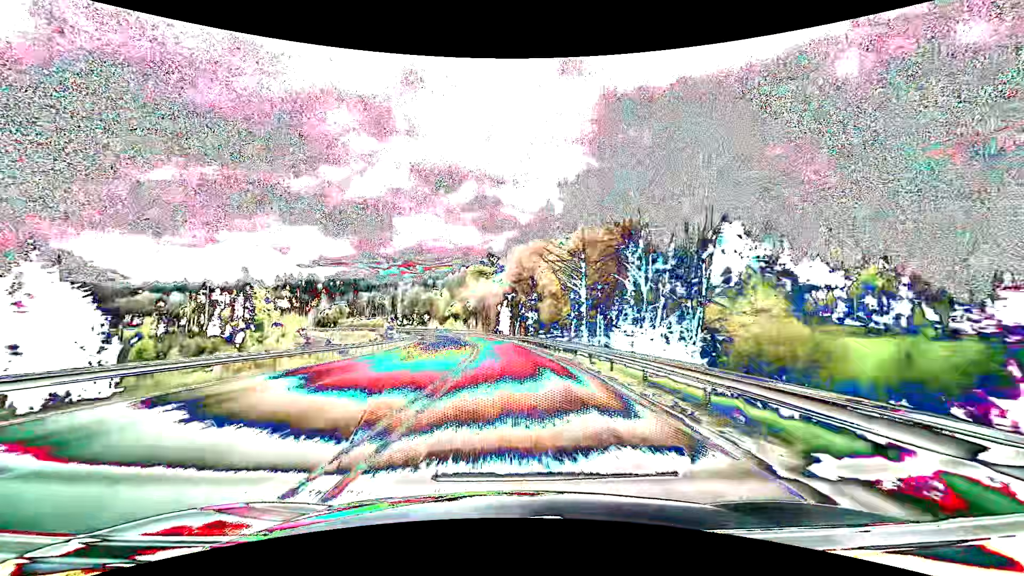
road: primary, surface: asphalt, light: Day
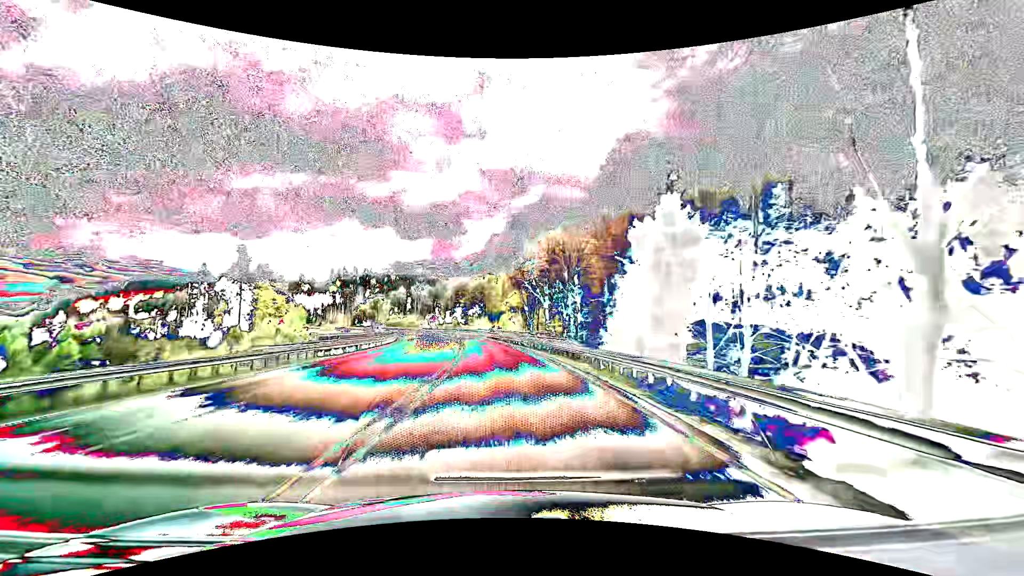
(-4.7, +79.0) m; -8°
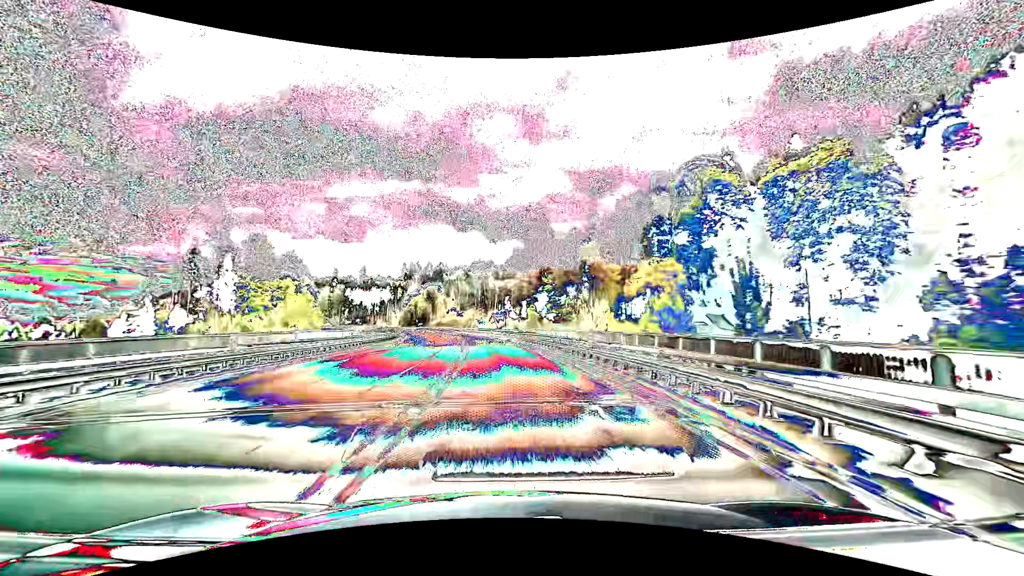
(-7.2, +78.5) m; -10°
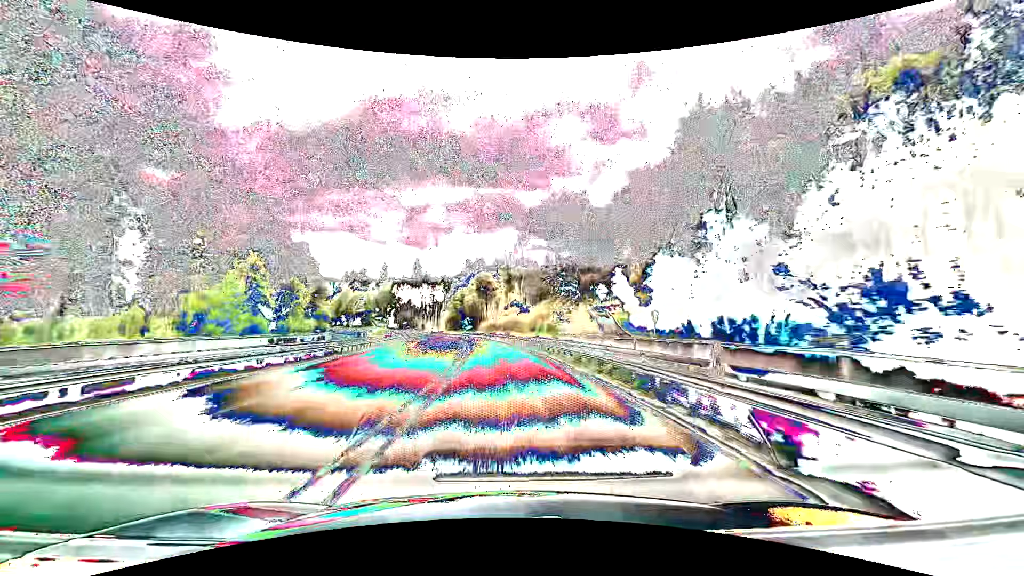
(-4.5, +62.9) m; -8°
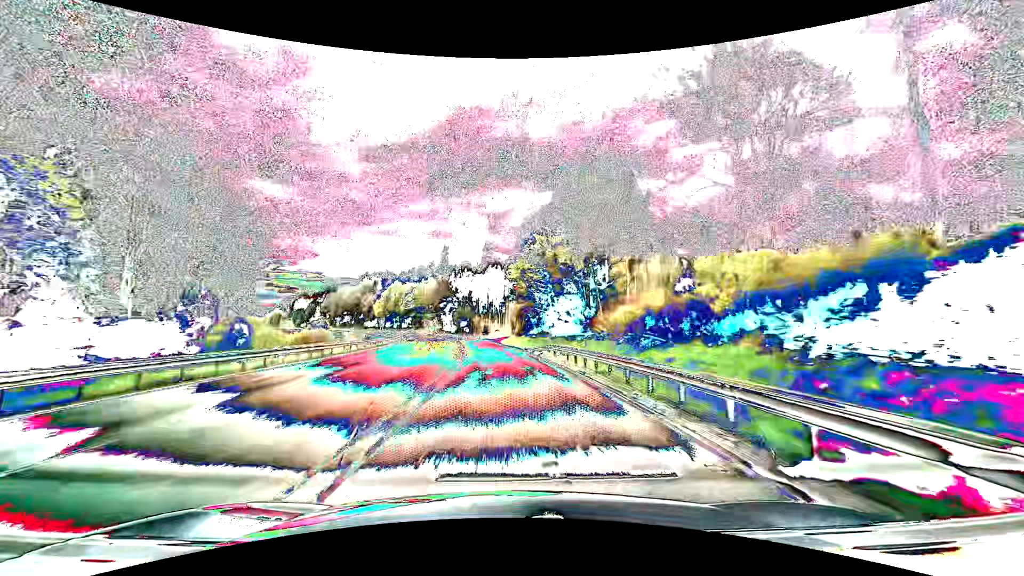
(-6.5, +78.5) m; -10°
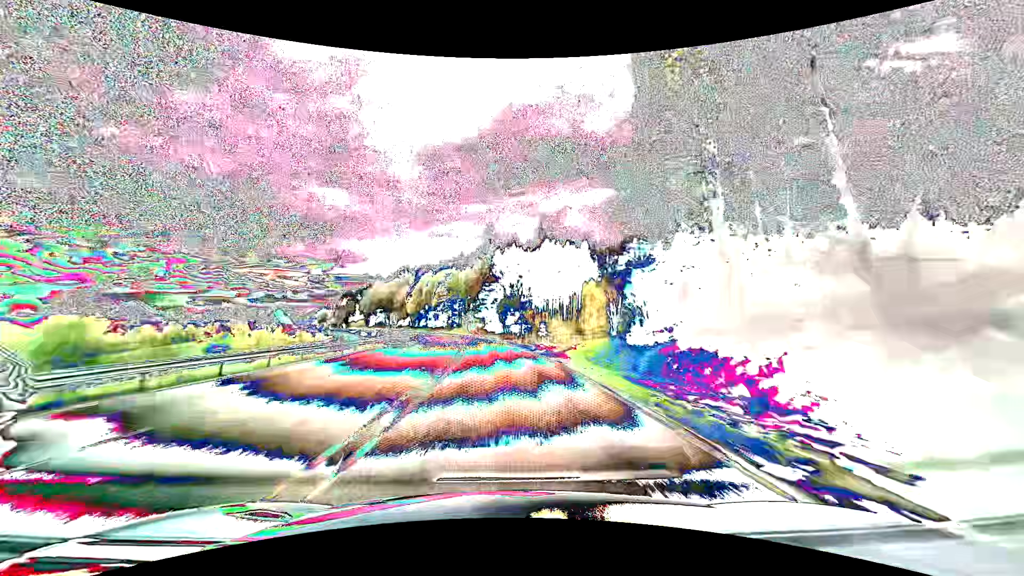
(-2.5, +47.2) m; -6°
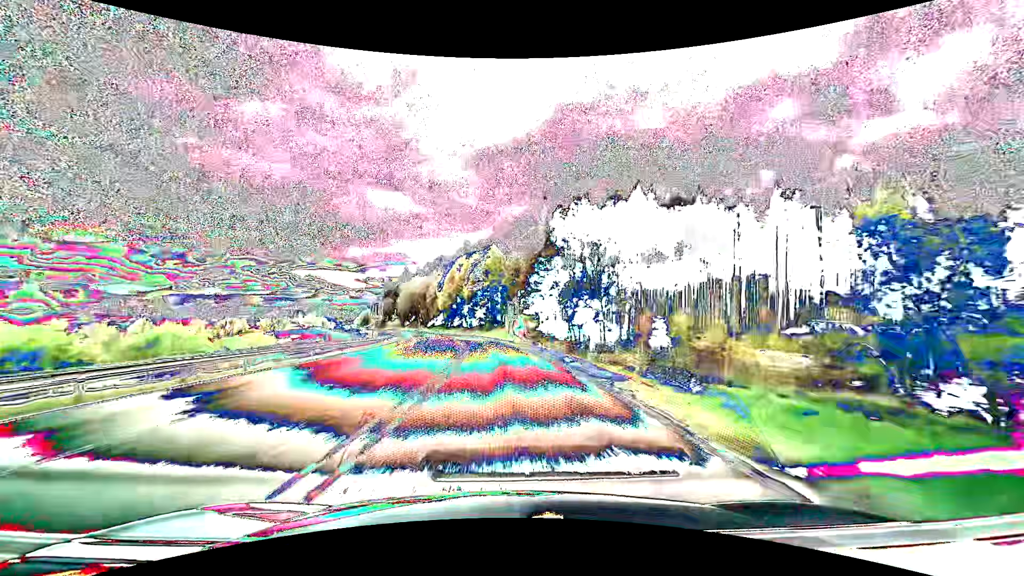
(-2.4, +47.2) m; -6°
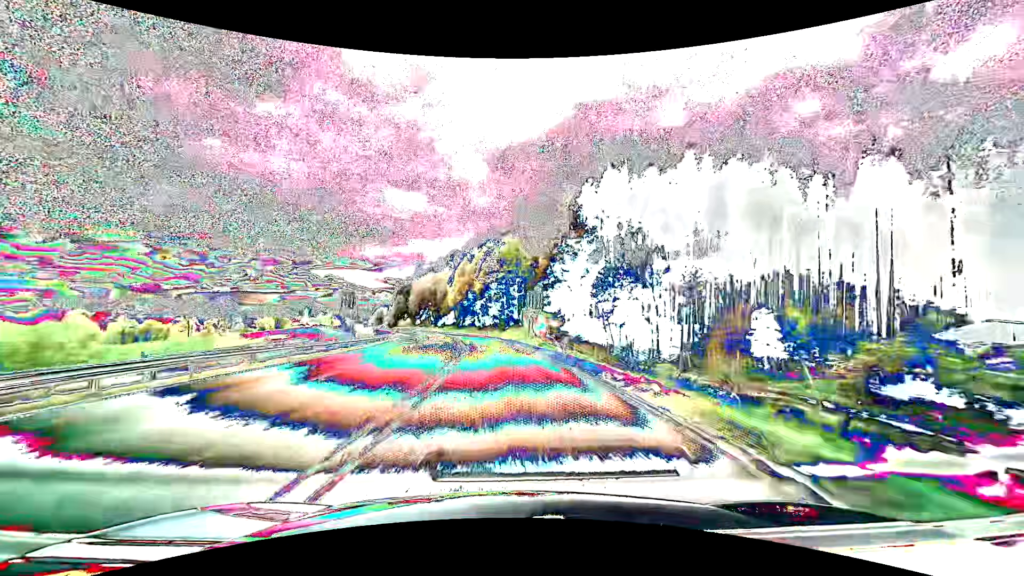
(-0.3, +15.8) m; -2°
(0, +10) (0, +20) (-1, +30) (-2, +40) (-3, +50) (-4, +60) (-6, +70) (-8, +80) (-9, +89) (-12, +99) m
